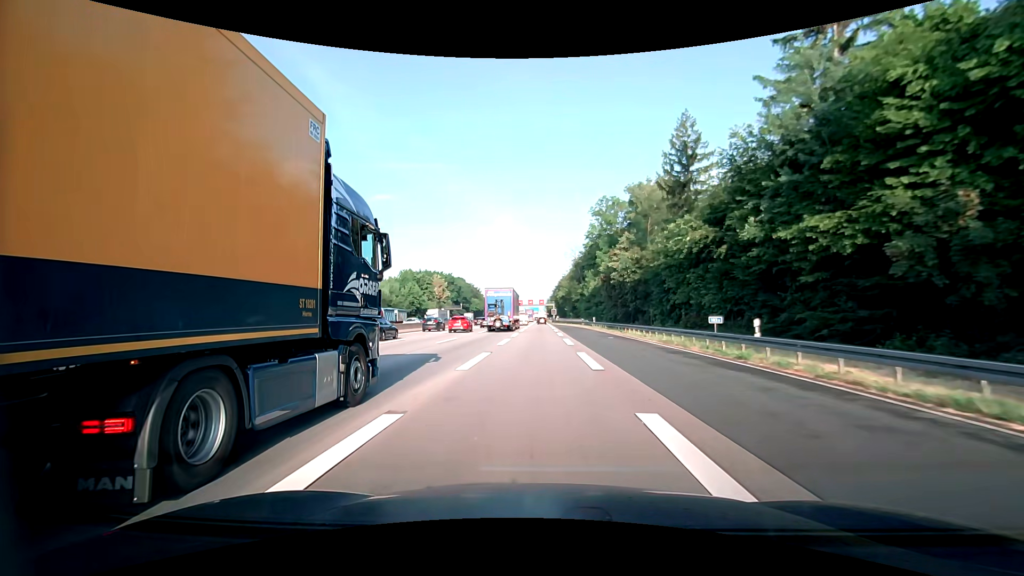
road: motorway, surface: asphalt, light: Day
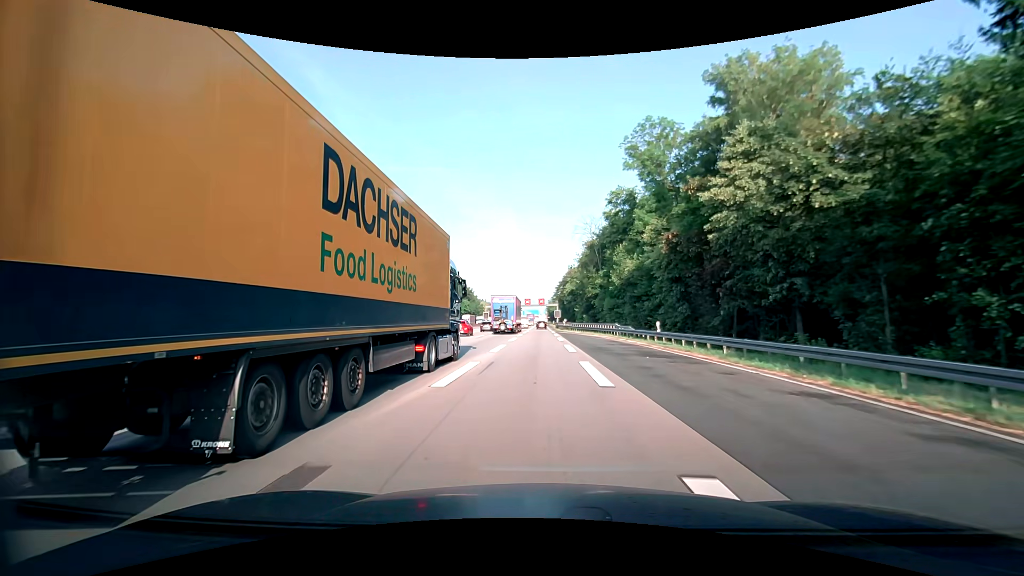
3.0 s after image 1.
(-0.1, +38.0) m; 0°
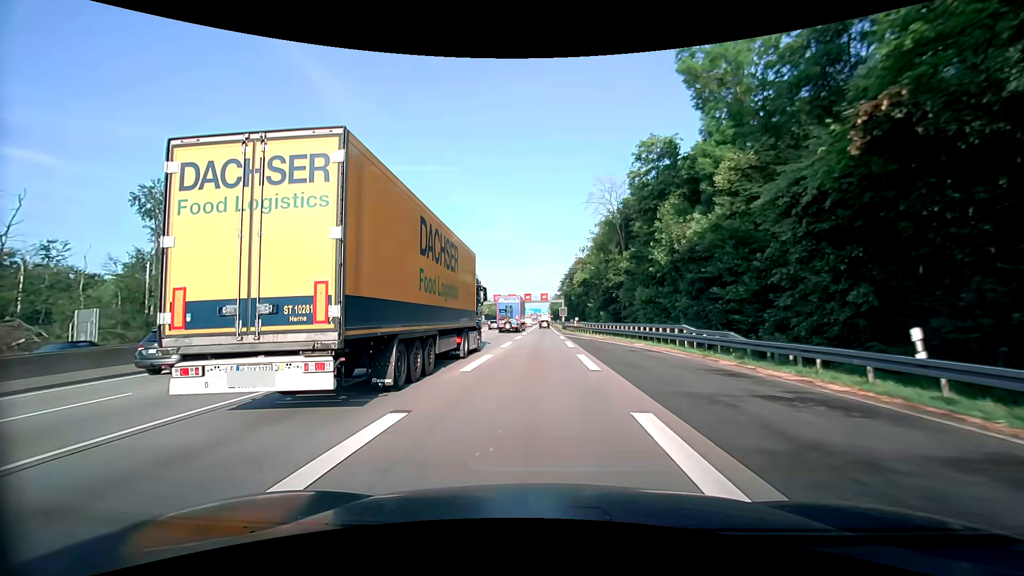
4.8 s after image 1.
(-0.1, +20.9) m; -1°
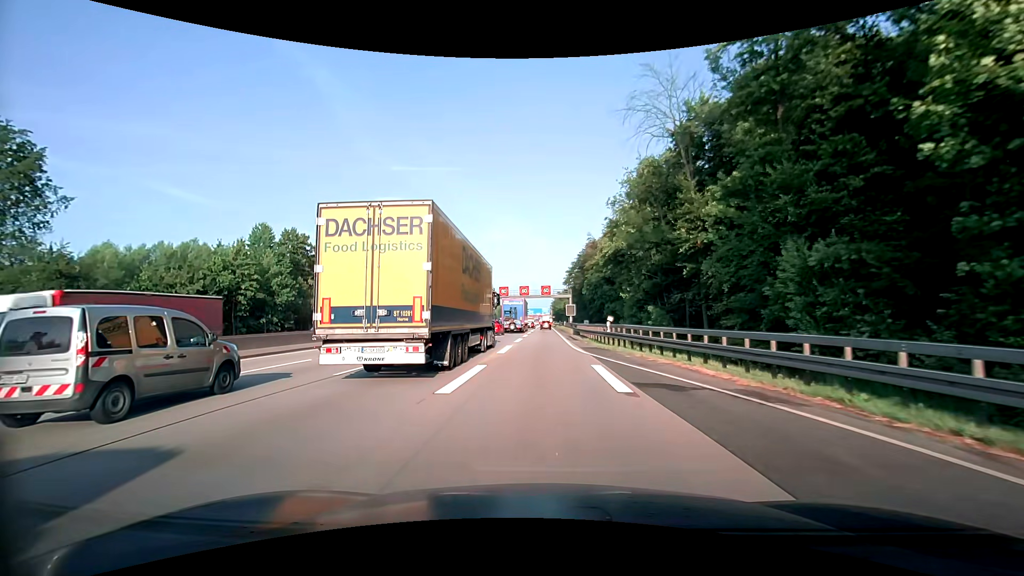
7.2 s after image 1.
(0.0, +27.7) m; -1°
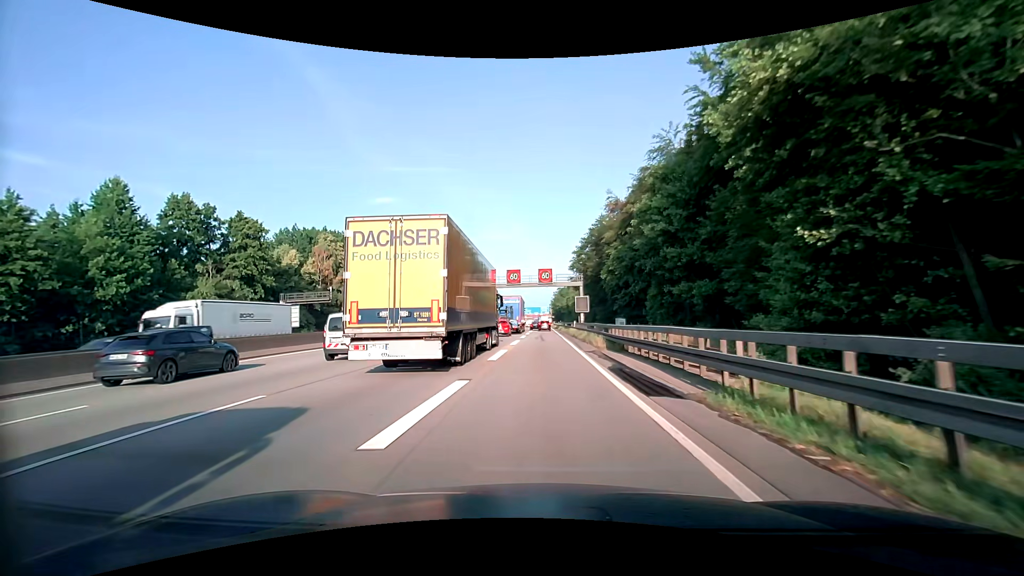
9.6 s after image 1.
(+0.4, +28.0) m; +1°
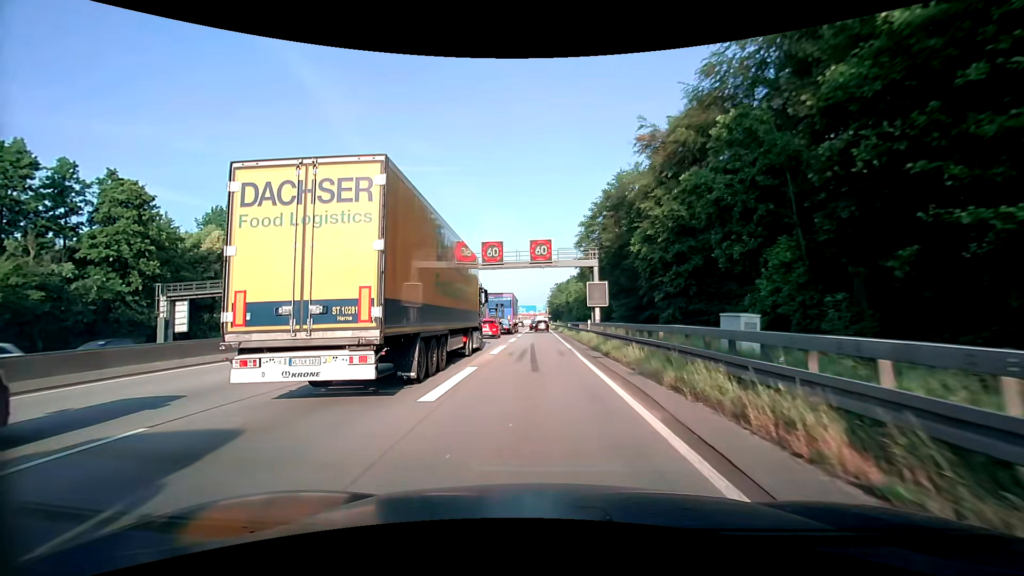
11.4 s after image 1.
(0.0, +20.9) m; +1°
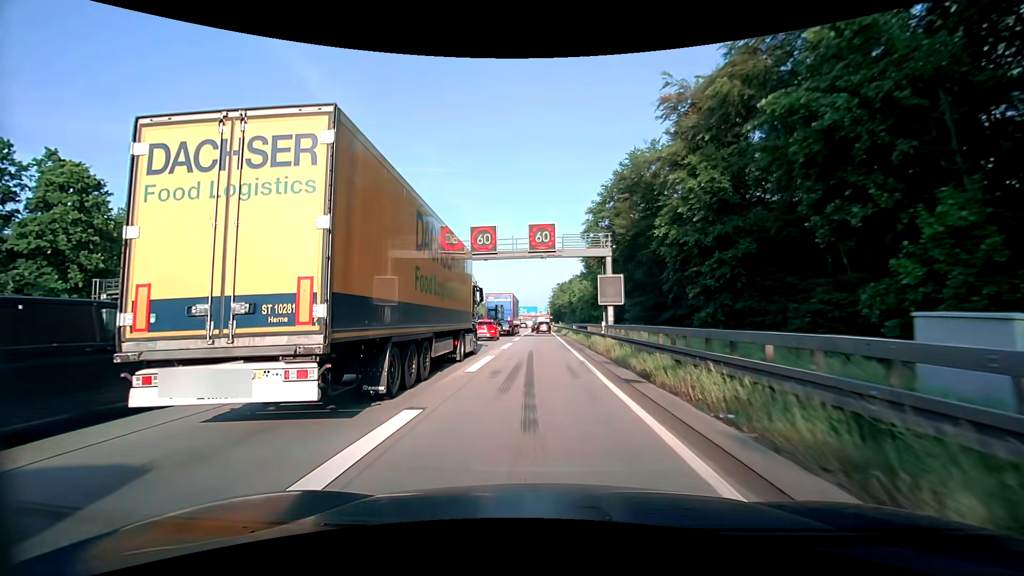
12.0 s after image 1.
(-0.1, +6.8) m; -1°
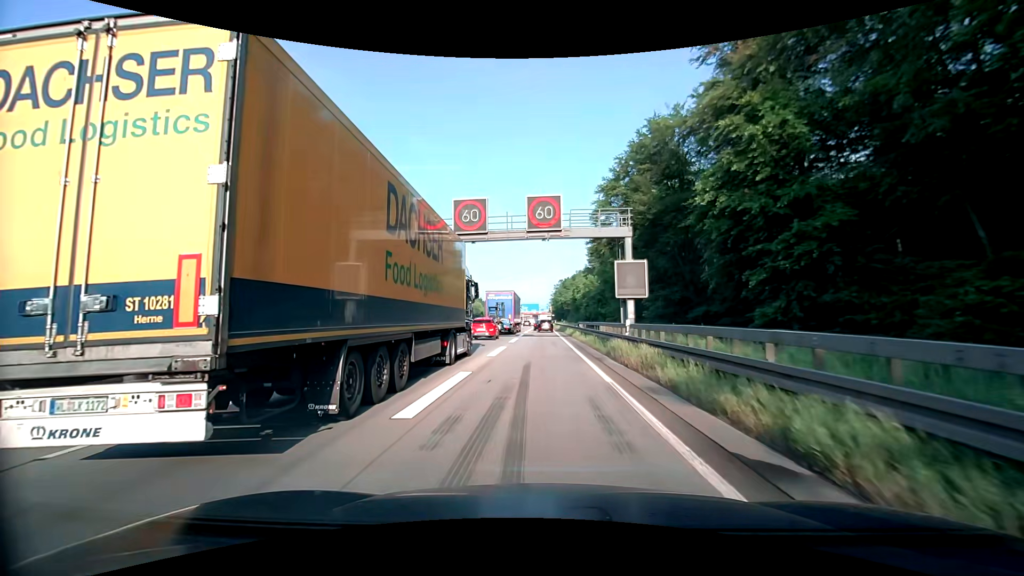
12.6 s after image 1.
(0.0, +6.7) m; 0°
(0, +10) (0, +20) (0, +30) (0, +40) (0, +50) (0, +60) (0, +70) (0, +80) (0, +90) (0, +100) m
